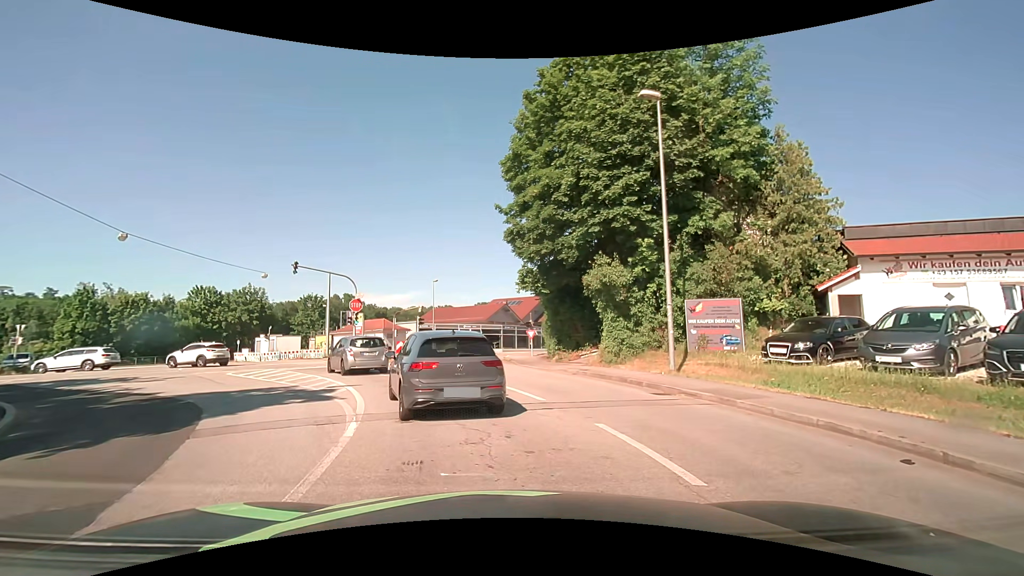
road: tertiary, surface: asphalt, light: Day
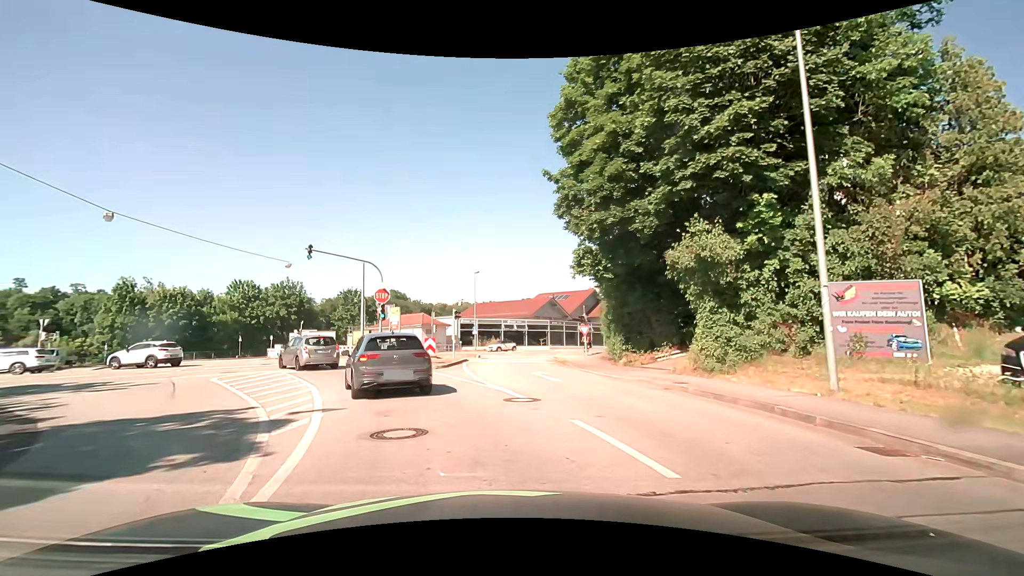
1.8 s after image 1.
(-0.1, +6.0) m; -5°
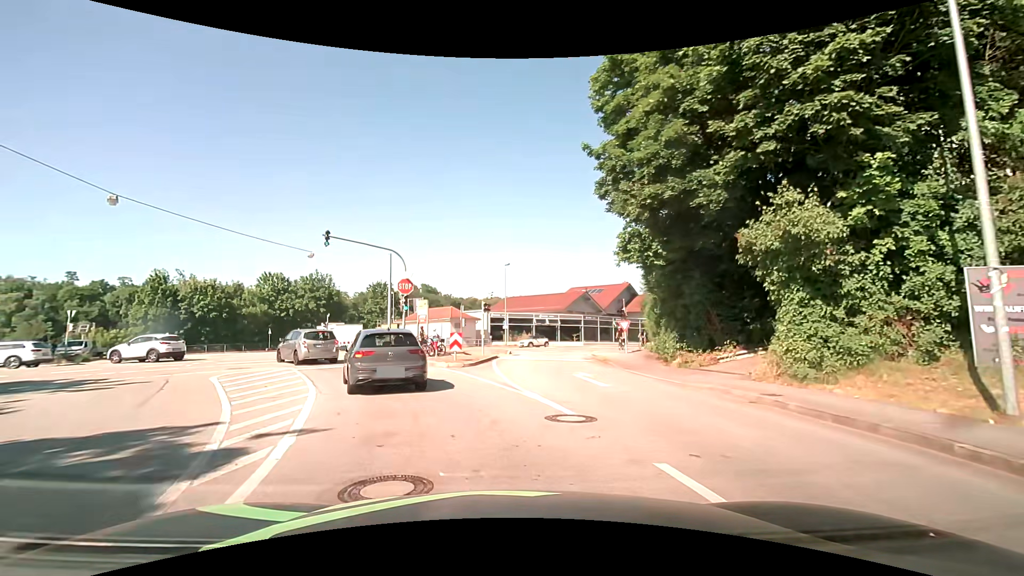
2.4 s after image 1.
(-0.1, +2.7) m; -3°
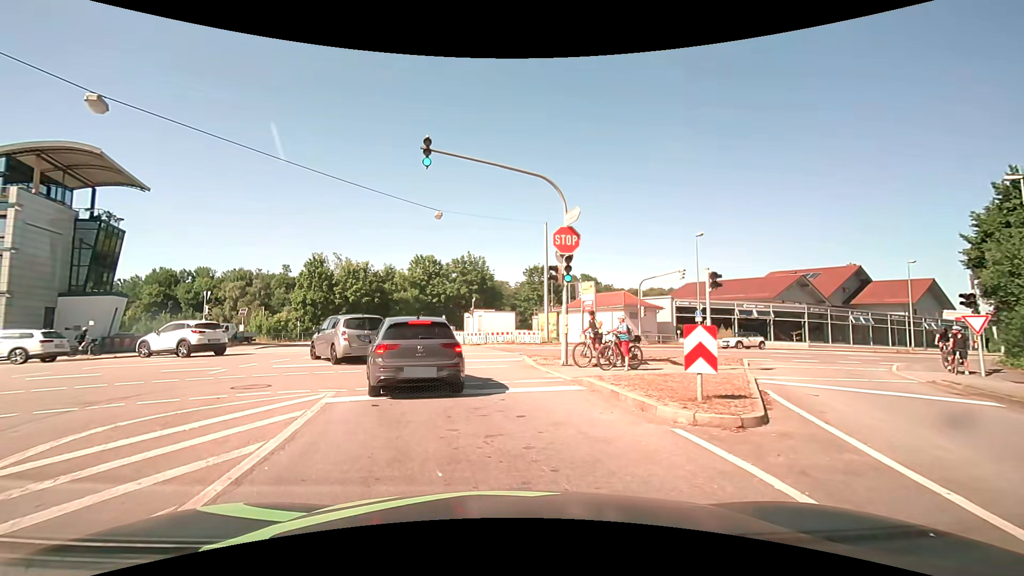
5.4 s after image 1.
(-2.0, +12.4) m; -19°
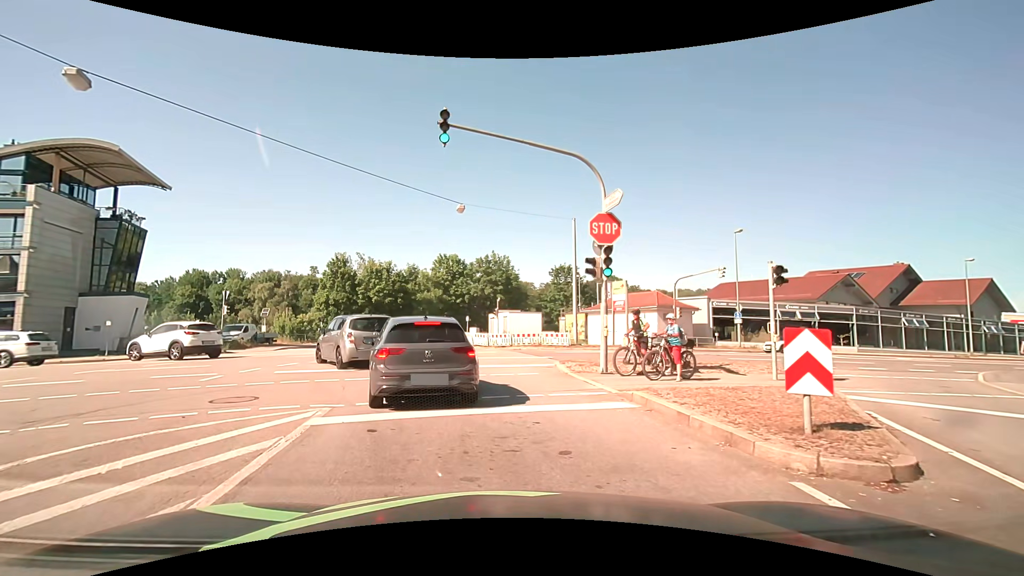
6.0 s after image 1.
(0.0, +1.9) m; -2°
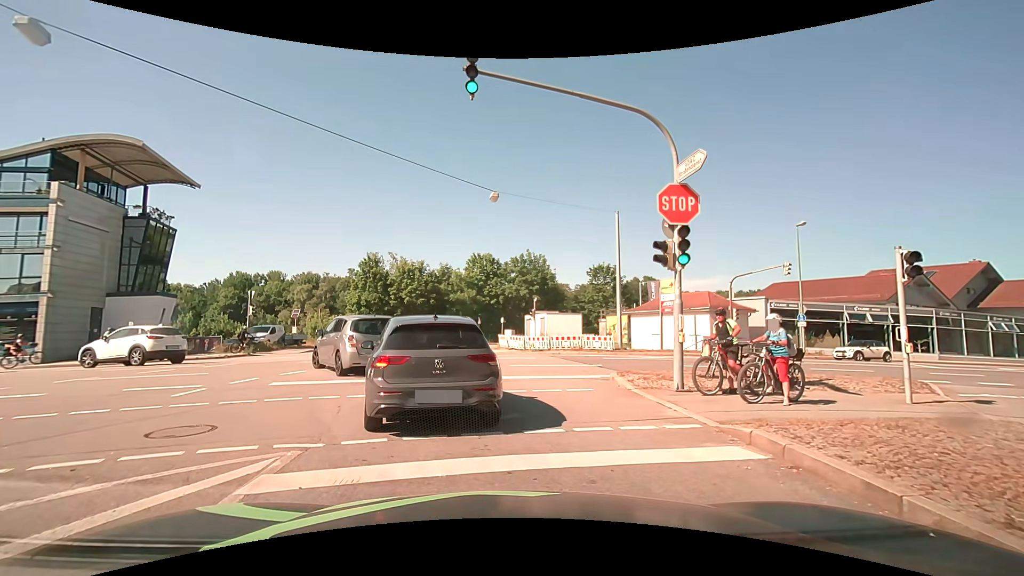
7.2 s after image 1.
(-0.1, +2.6) m; -4°
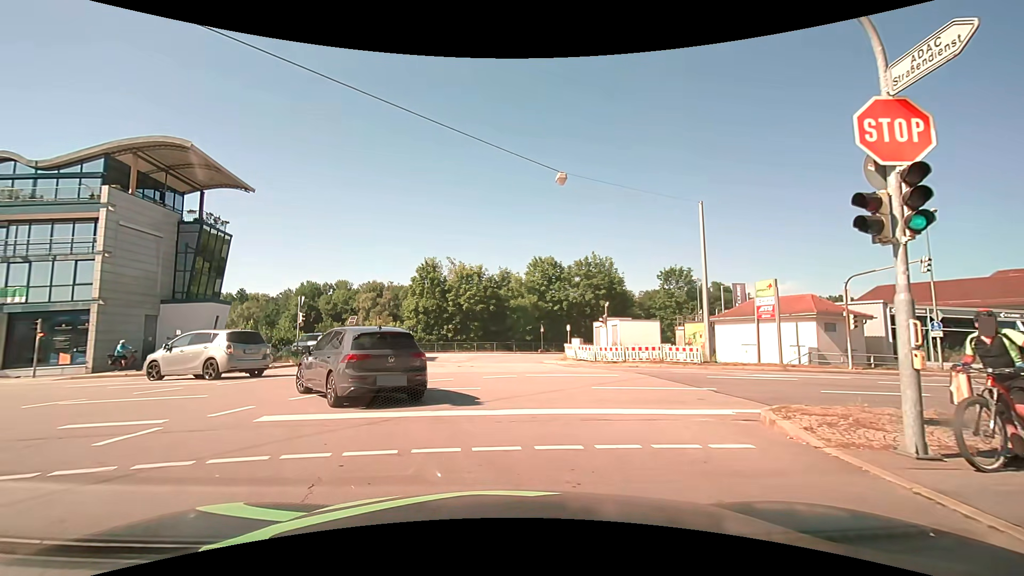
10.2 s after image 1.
(-0.2, +4.1) m; -6°
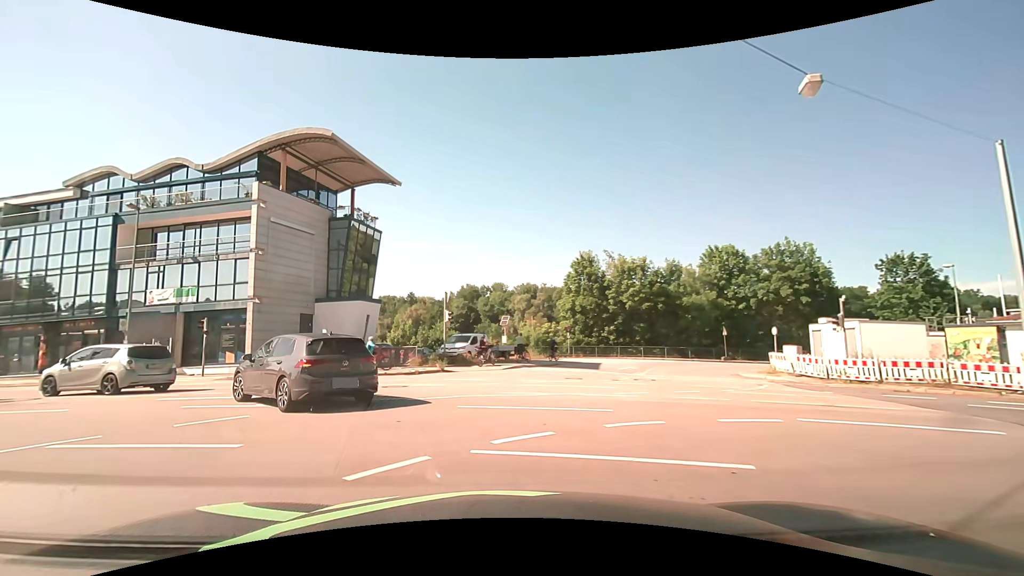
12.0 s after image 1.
(-1.1, +6.6) m; -19°
(-3, +10) (-9, +17) (-19, +21) (-28, +23) (-38, +25) (-48, +27) (-57, +30) (-67, +32) (-77, +35) (-87, +37) m
